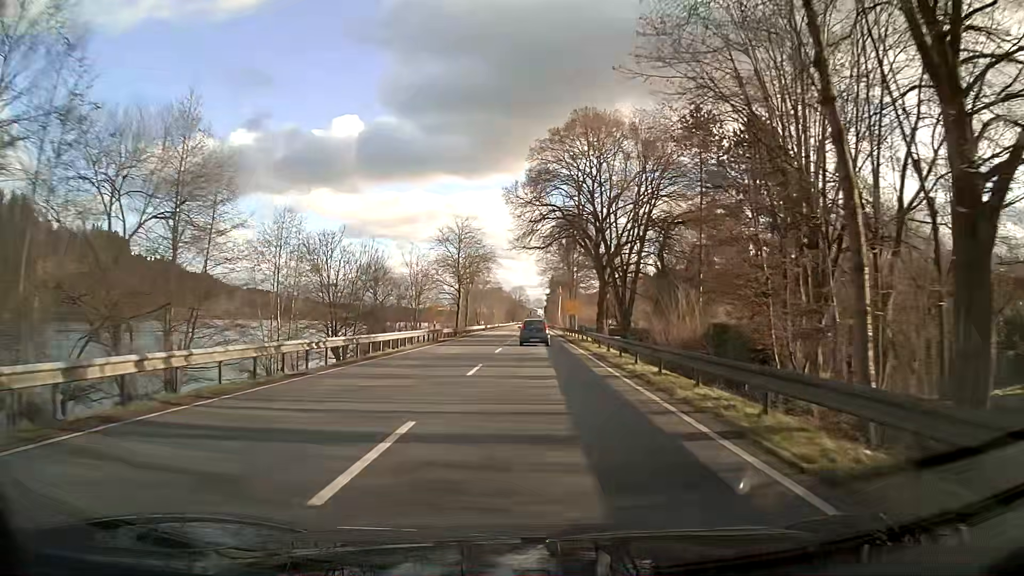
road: primary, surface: asphalt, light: Day
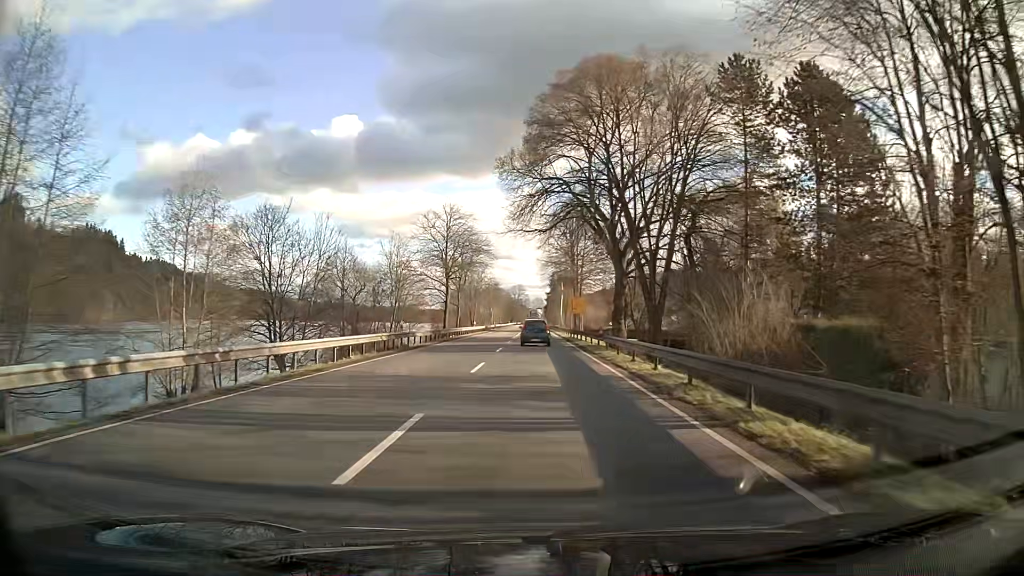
(0.0, +11.3) m; 0°
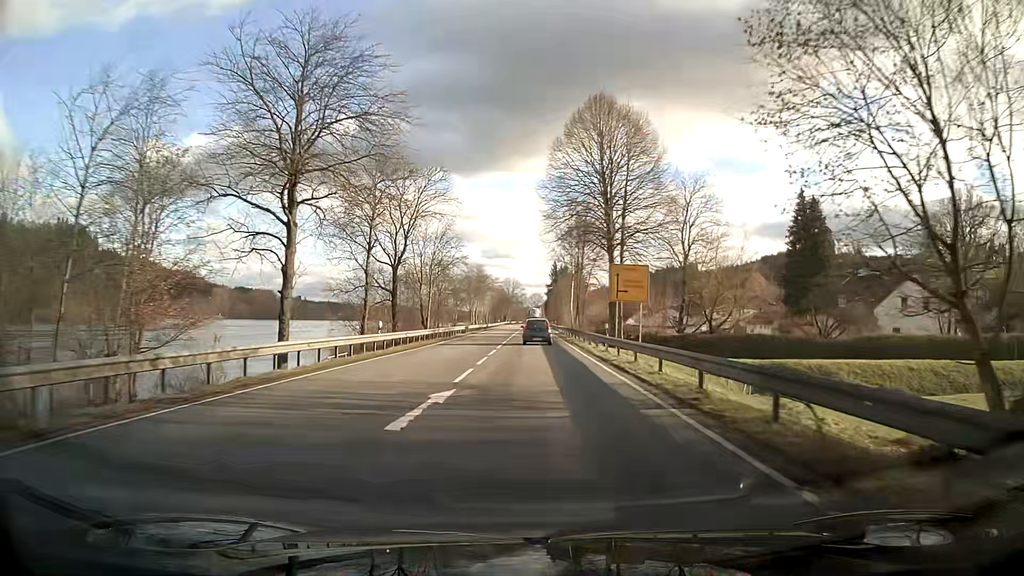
(-0.2, +45.6) m; 0°
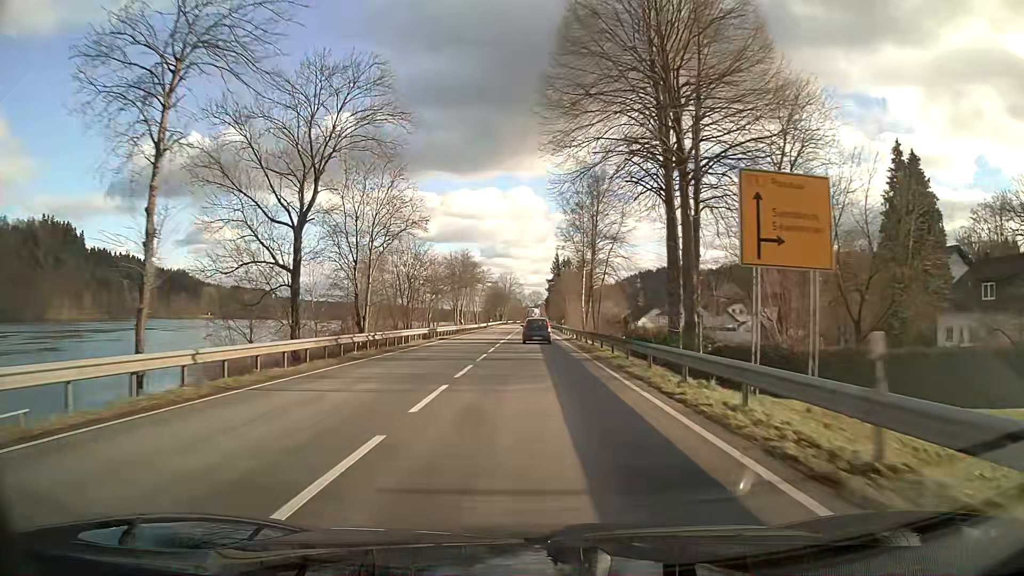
(0.0, +23.1) m; 0°
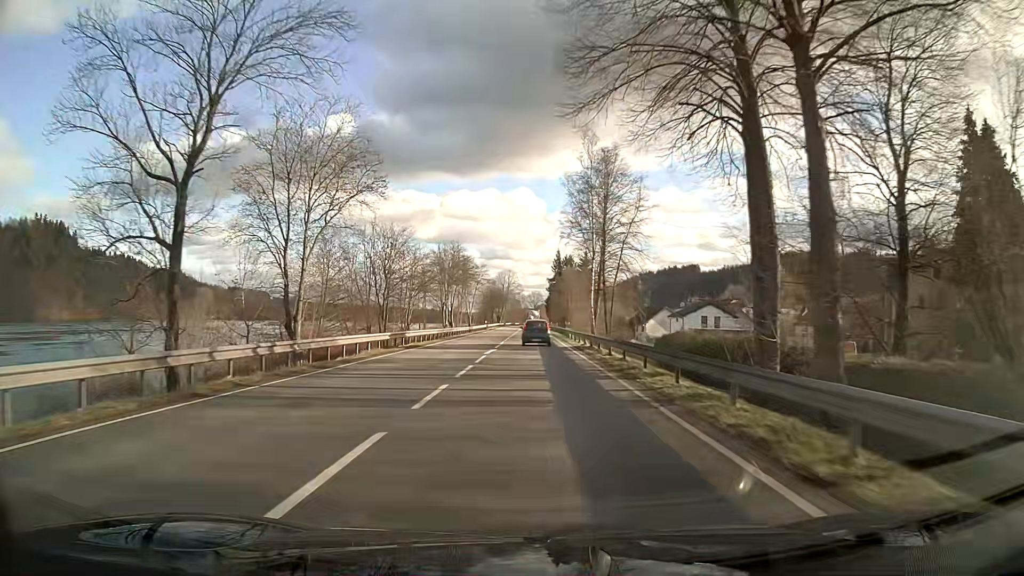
(0.0, +11.6) m; 0°
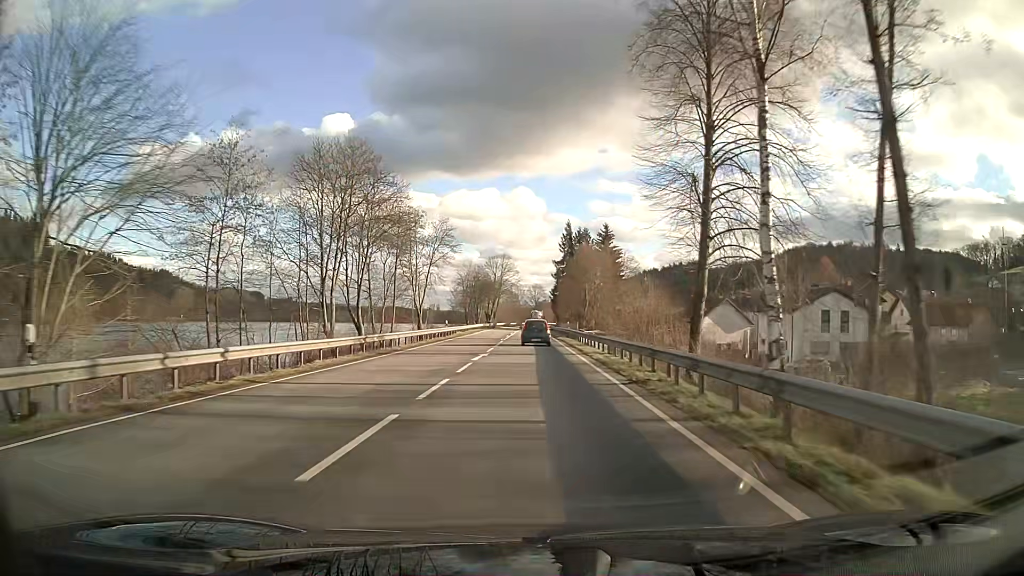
(+0.1, +46.9) m; 0°
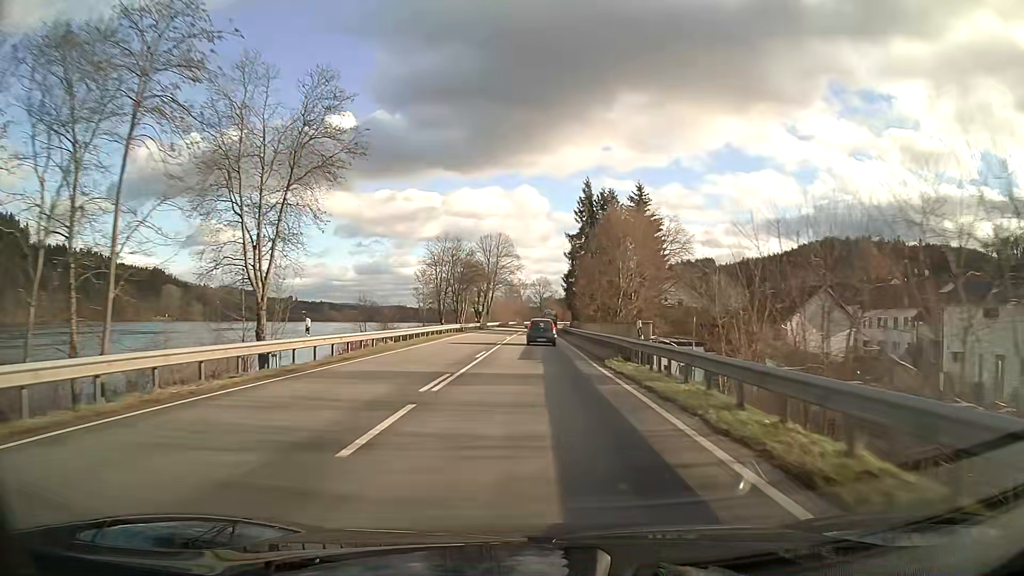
(-0.1, +35.3) m; 0°
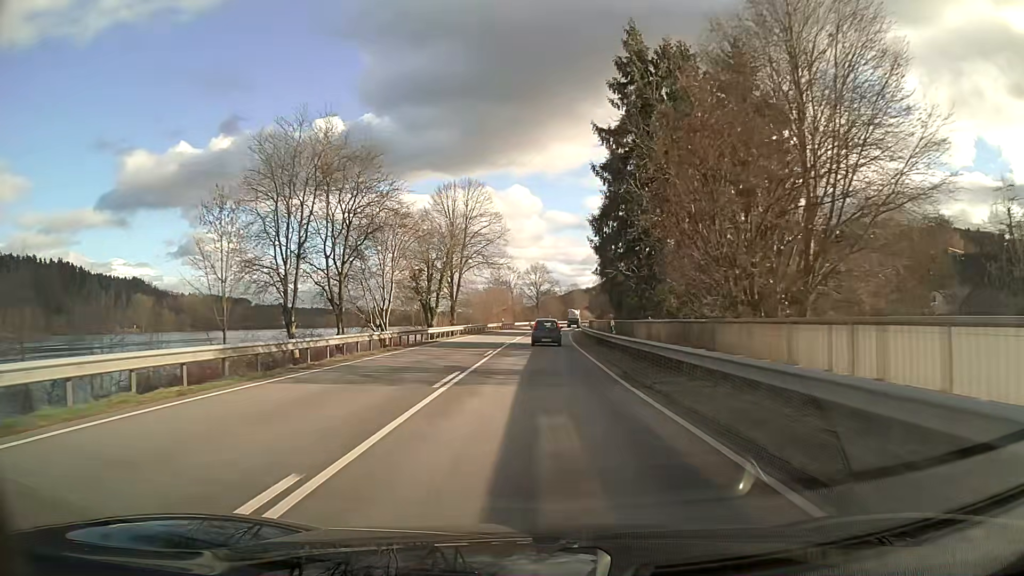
(+0.2, +47.1) m; +1°
